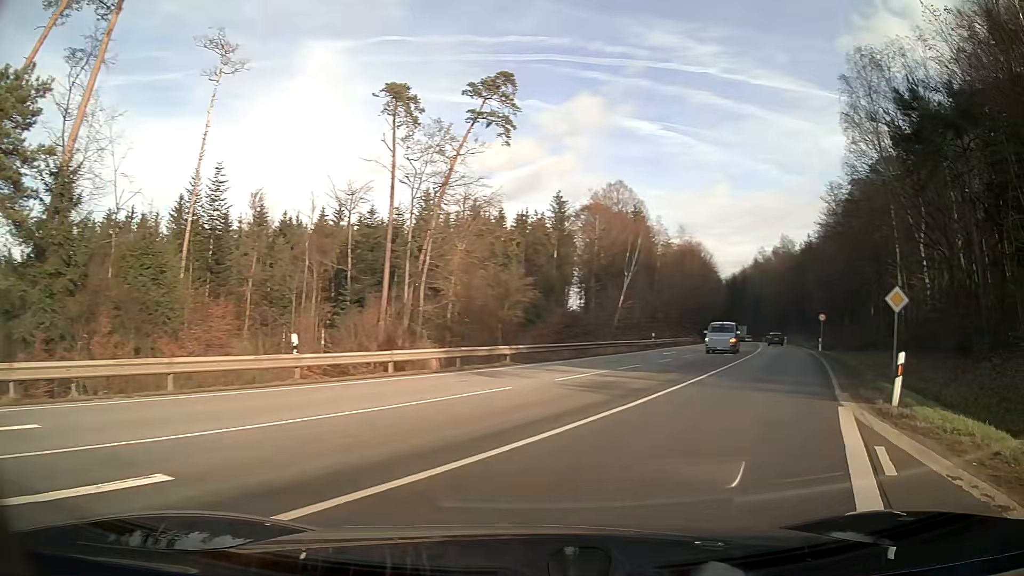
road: secondary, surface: asphalt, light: Day
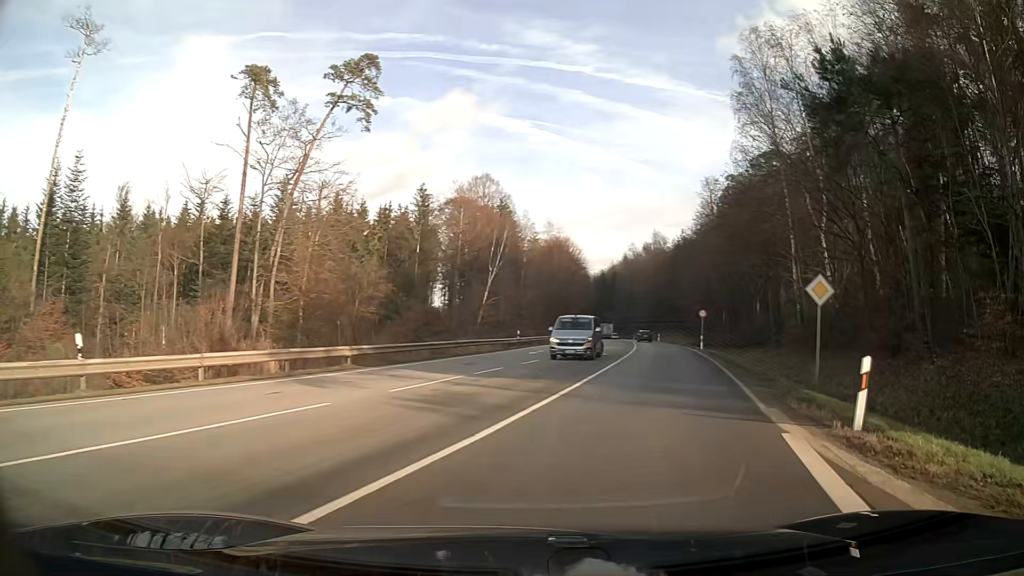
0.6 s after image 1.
(+0.3, +3.9) m; +9°
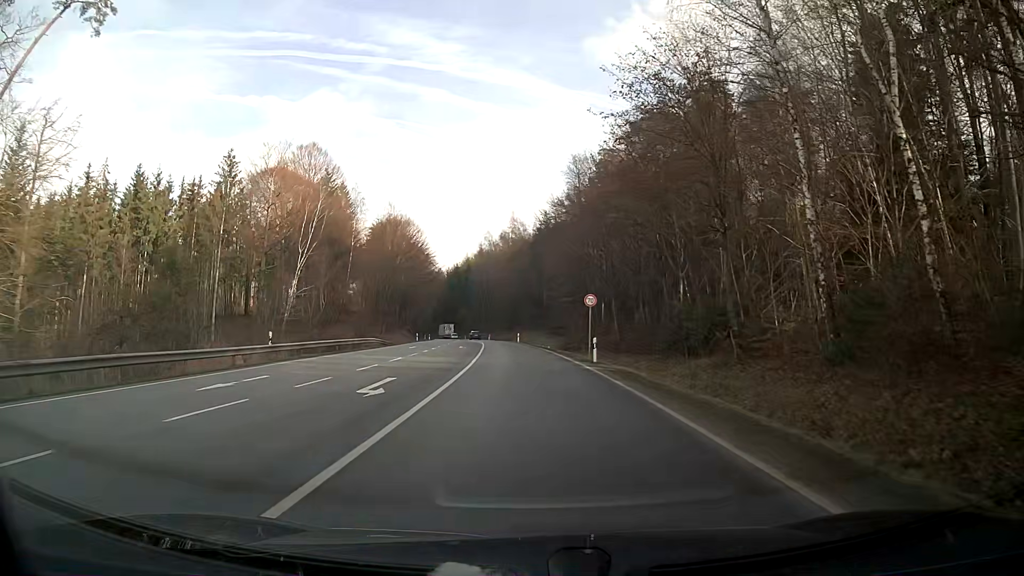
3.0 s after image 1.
(+2.8, +22.8) m; +8°
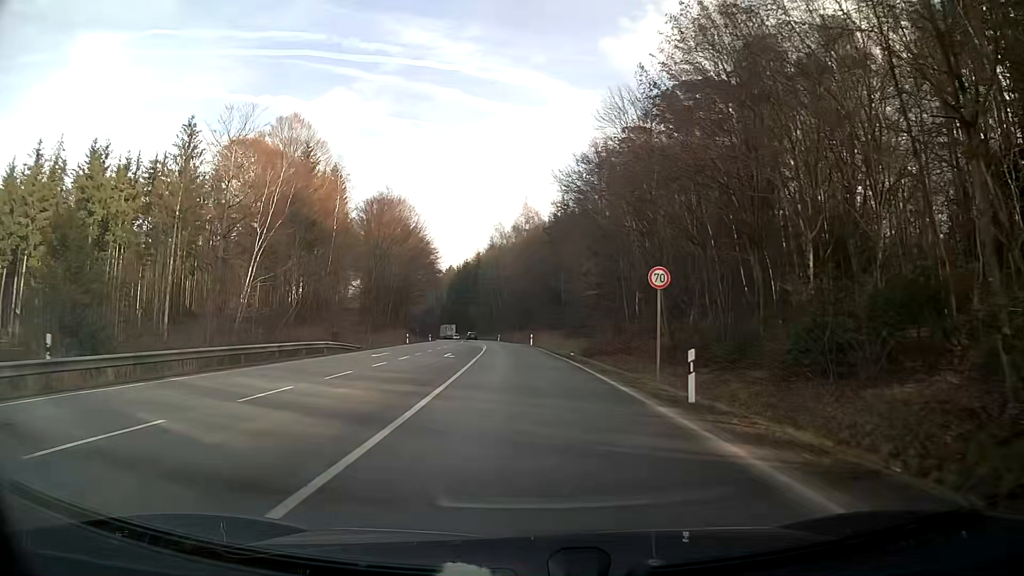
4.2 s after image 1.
(-0.1, +15.9) m; -1°
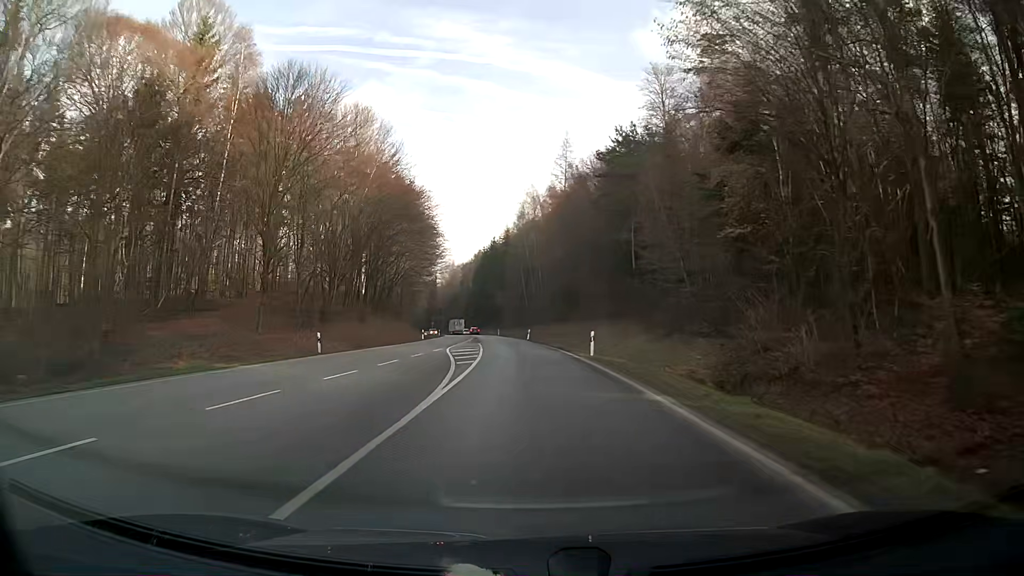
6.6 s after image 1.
(-1.0, +38.2) m; -3°
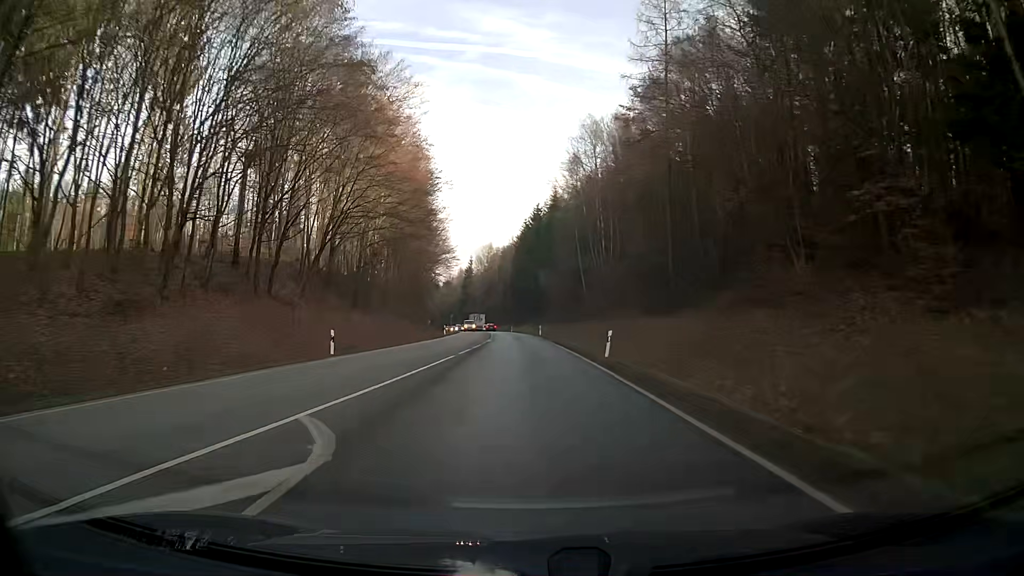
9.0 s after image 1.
(-1.5, +43.6) m; -4°
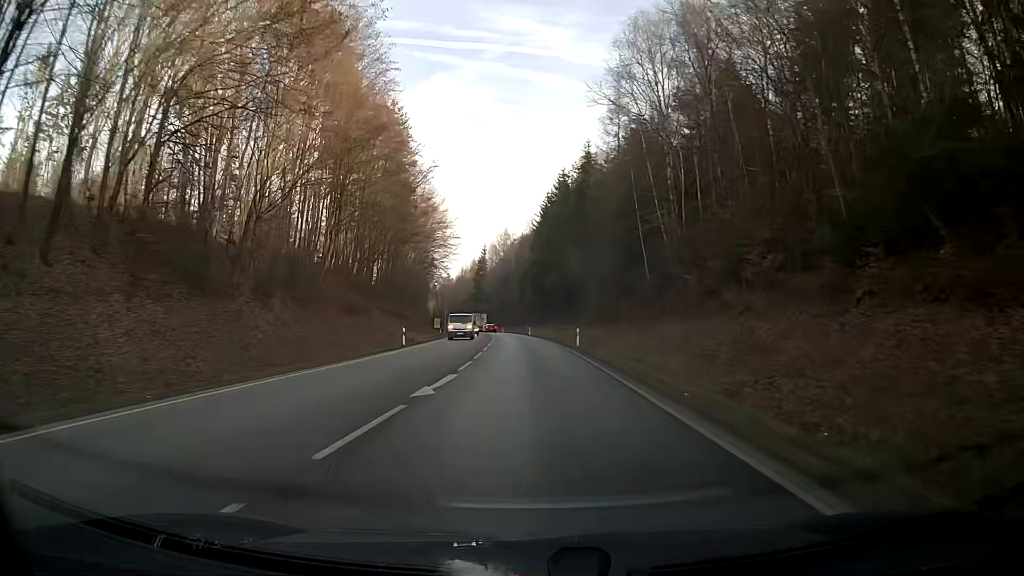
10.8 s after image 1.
(-0.4, +32.4) m; -1°
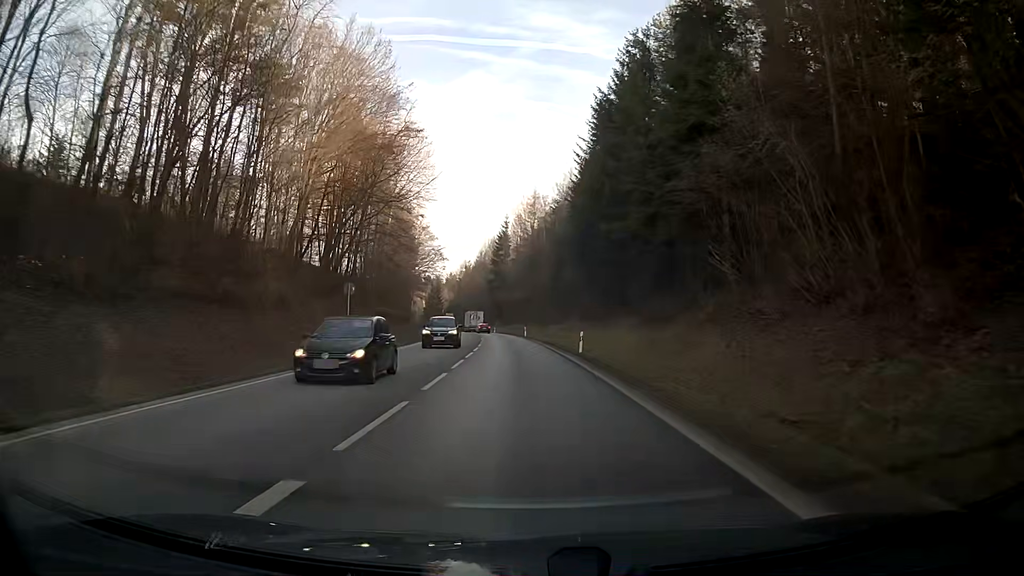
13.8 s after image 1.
(-1.3, +53.7) m; -3°
